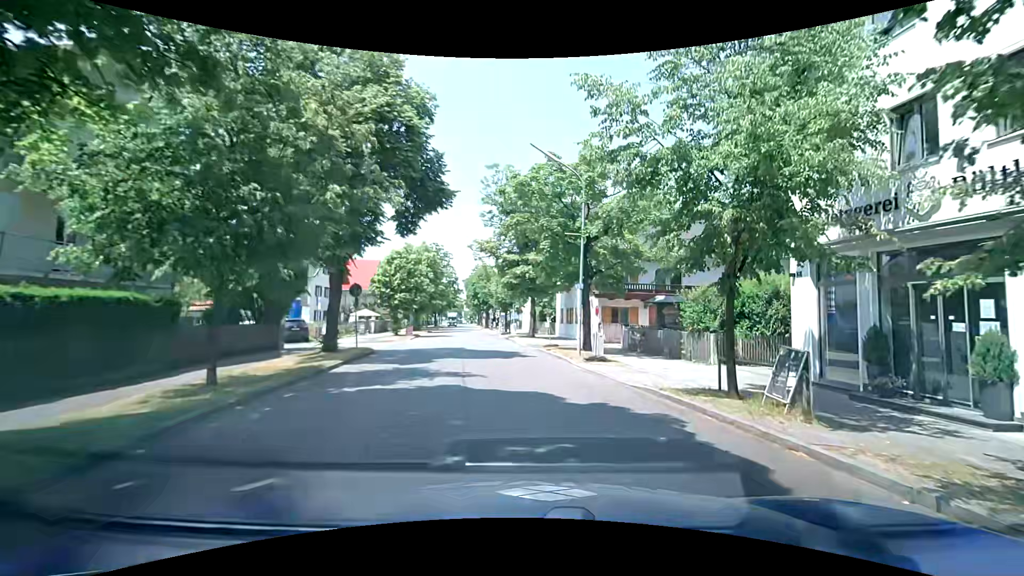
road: tertiary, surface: asphalt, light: Day
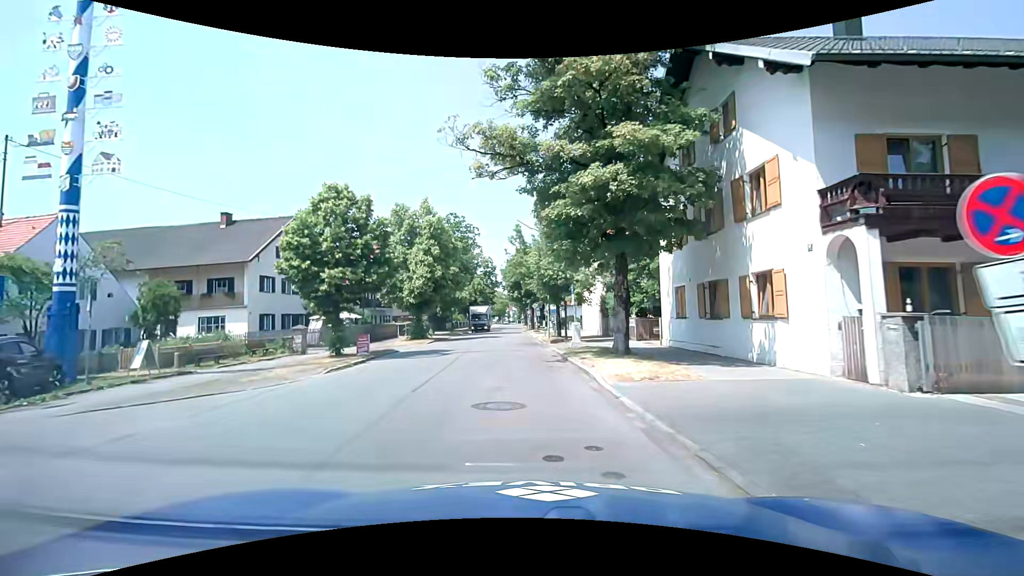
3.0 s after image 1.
(-1.5, +23.1) m; -7°
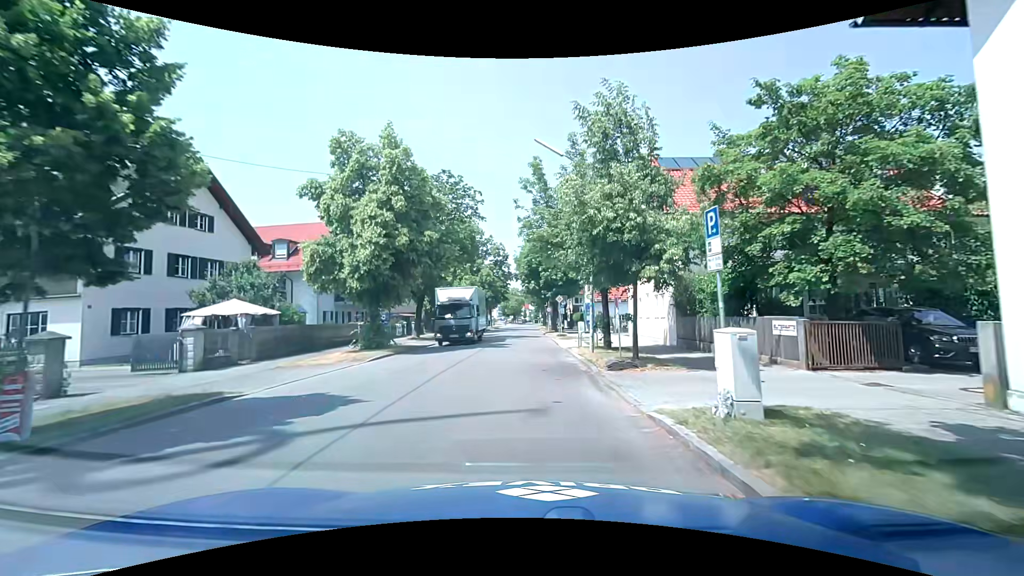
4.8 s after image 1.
(-0.2, +15.5) m; -2°
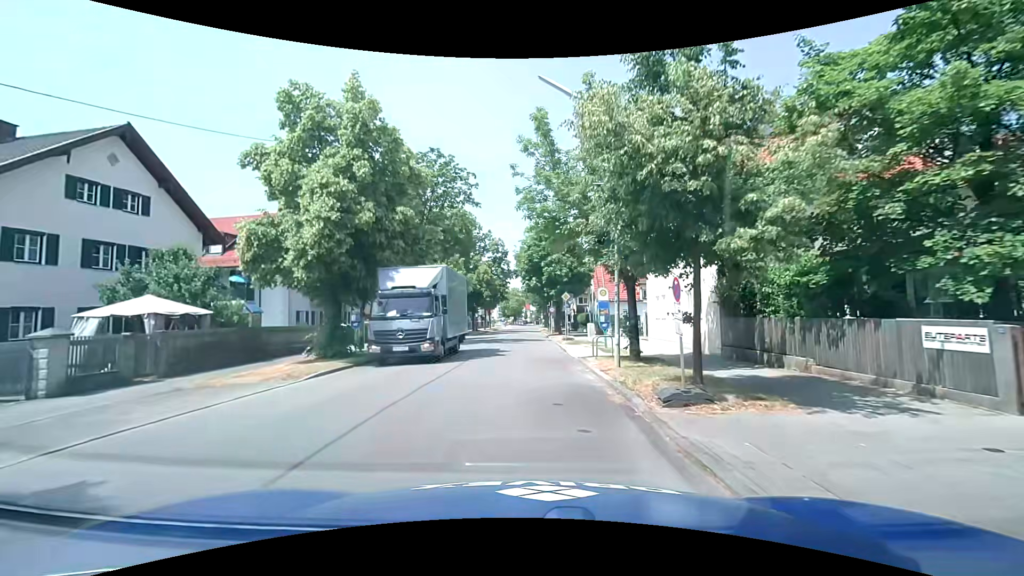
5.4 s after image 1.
(0.0, +5.3) m; 0°
(0, +10) (0, +20) (0, +30) (0, +40) (0, +50) (0, +60) (0, +70) (+1, +80) (+1, +90) (+1, +100) m
